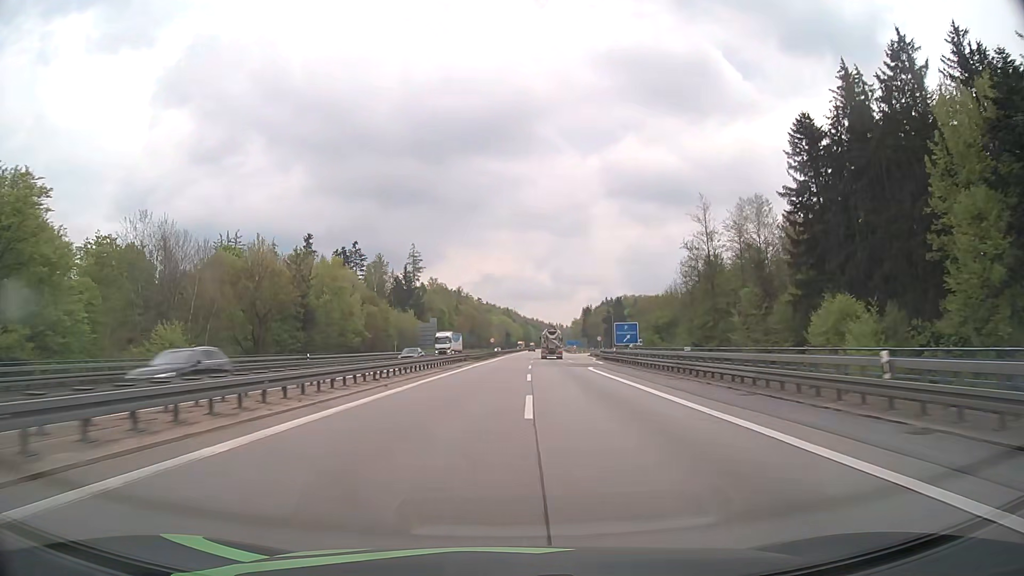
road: motorway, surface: asphalt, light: Day
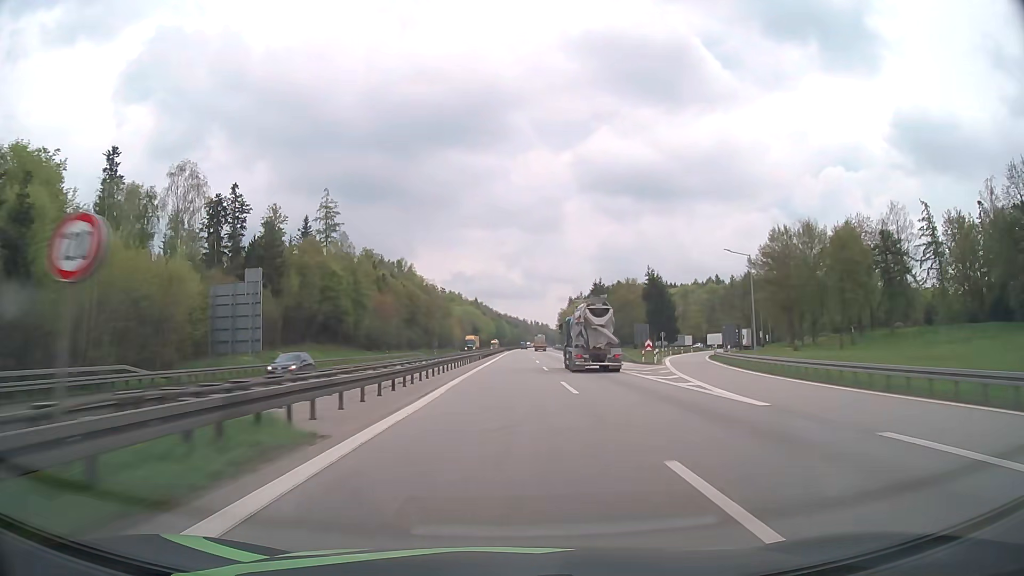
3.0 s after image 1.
(+2.1, +97.0) m; +3°
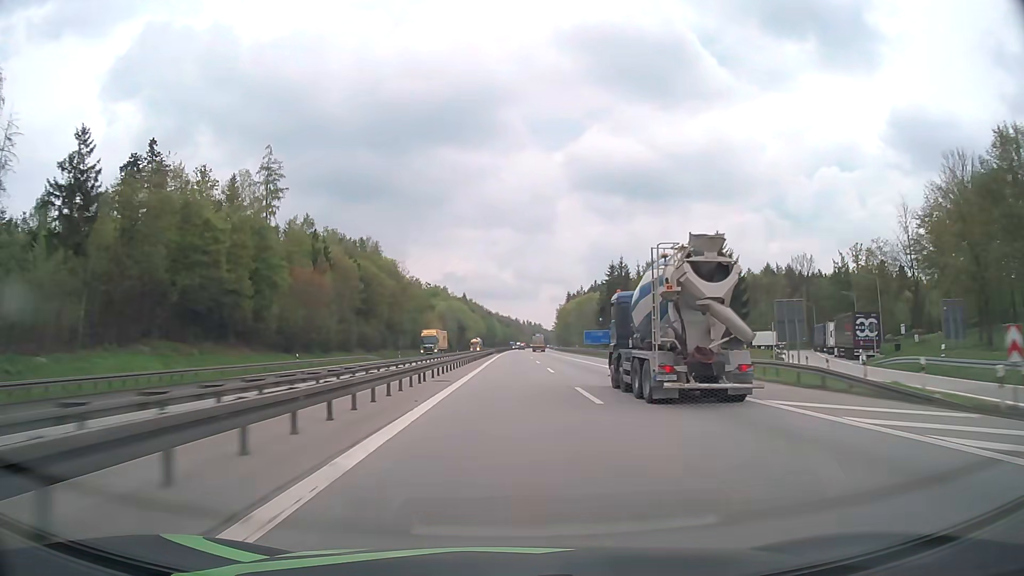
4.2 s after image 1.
(+0.1, +40.0) m; +1°
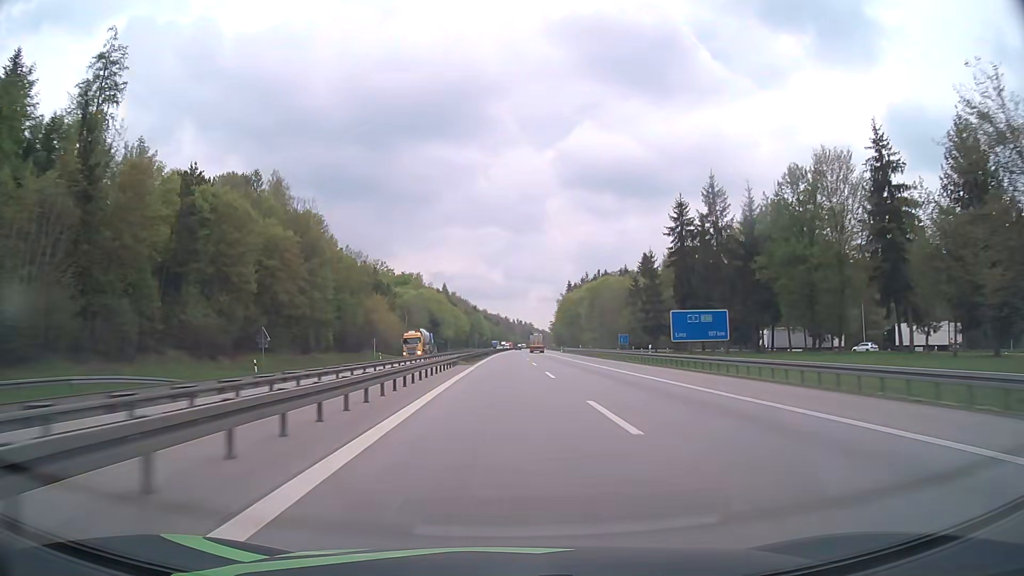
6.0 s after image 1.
(+0.6, +60.6) m; +1°
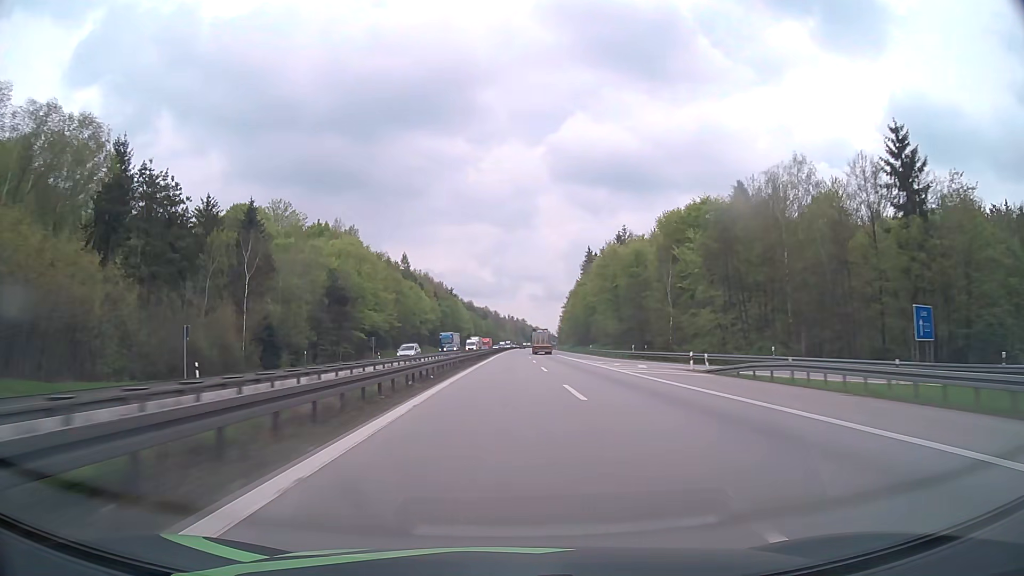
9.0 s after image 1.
(+0.7, +102.1) m; +1°
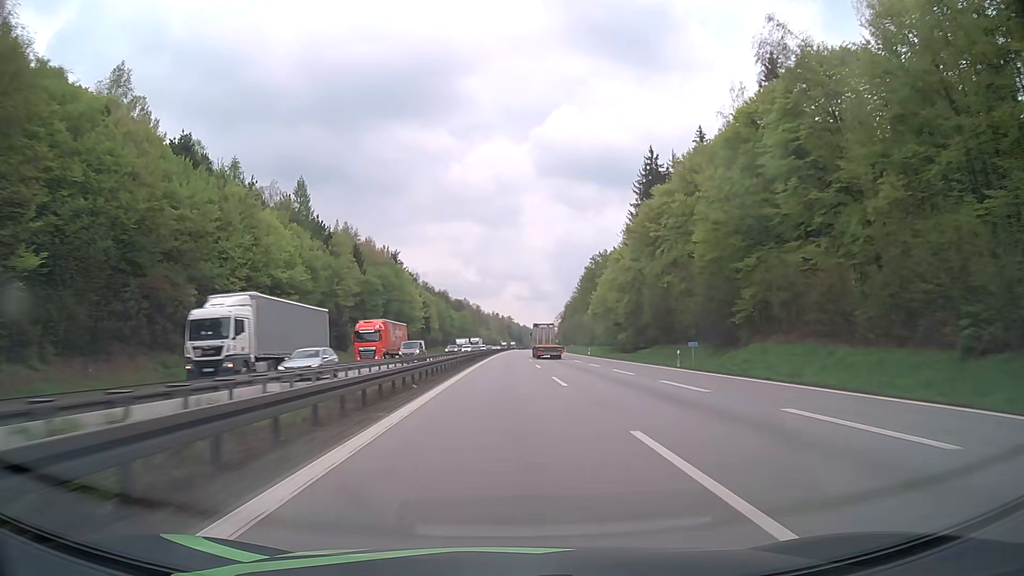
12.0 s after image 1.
(+1.1, +102.8) m; +1°
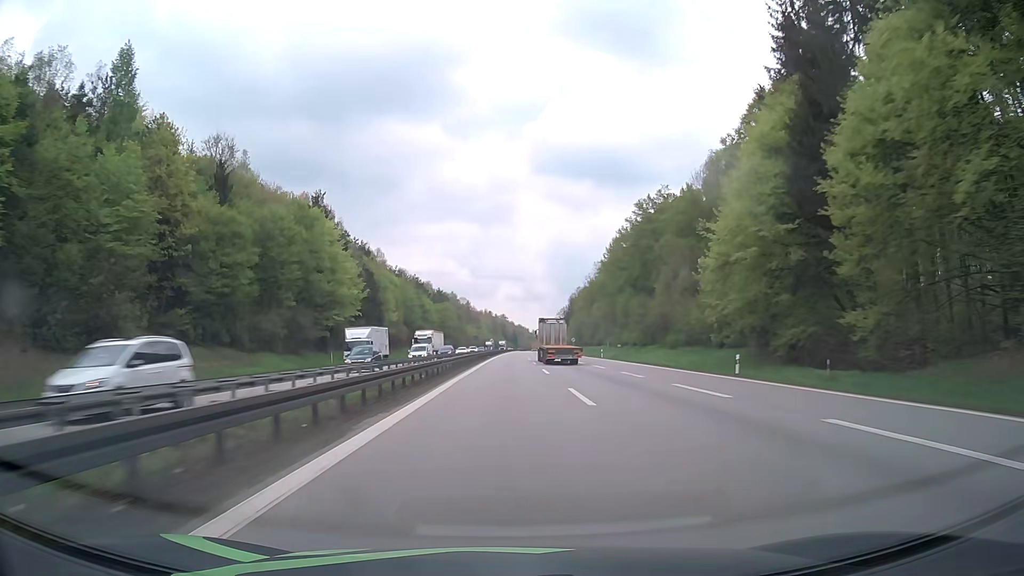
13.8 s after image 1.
(+0.3, +61.9) m; +1°
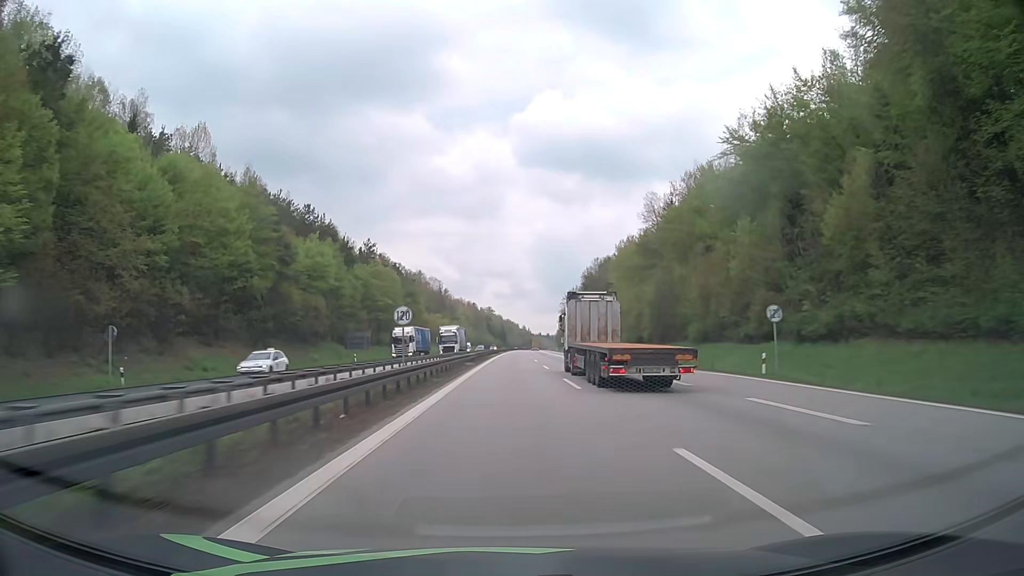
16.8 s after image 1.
(+0.7, +103.2) m; +1°
(0, +10) (0, +20) (0, +30) (0, +40) (0, +50) (0, +60) (+1, +70) (+1, +80) (+1, +90) (+1, +100) m
